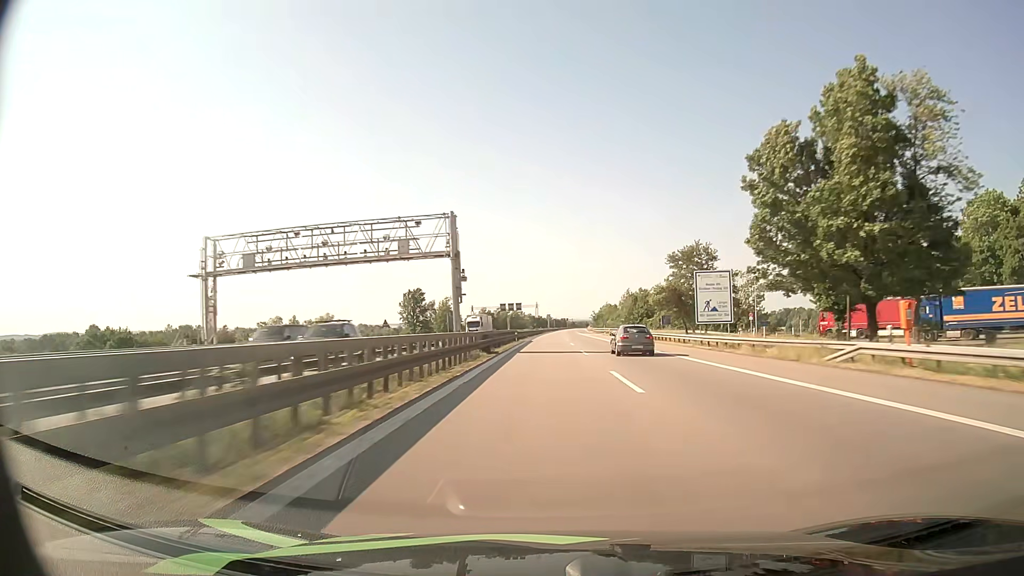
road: motorway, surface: asphalt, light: Day
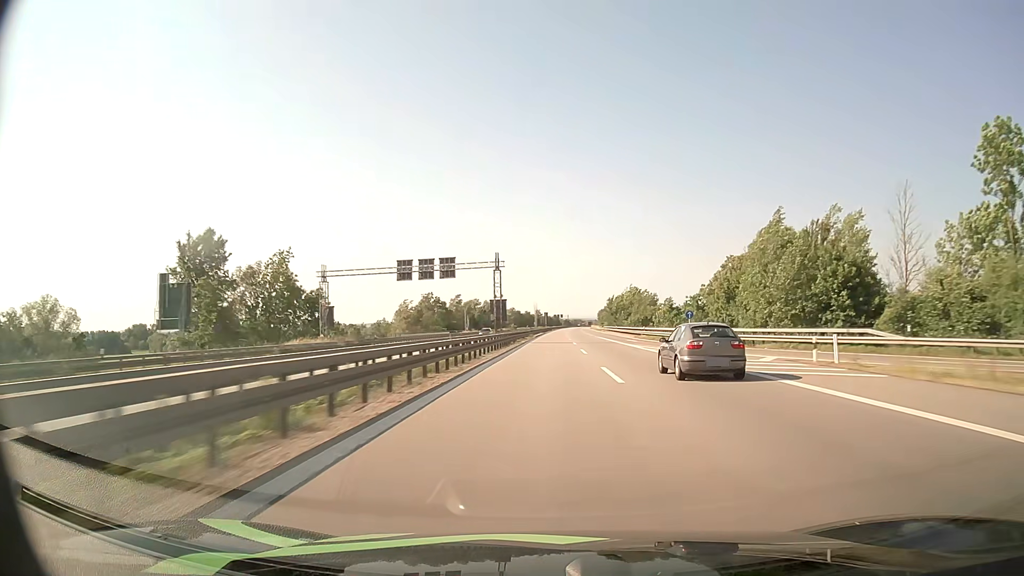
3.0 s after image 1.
(+0.8, +106.5) m; +1°
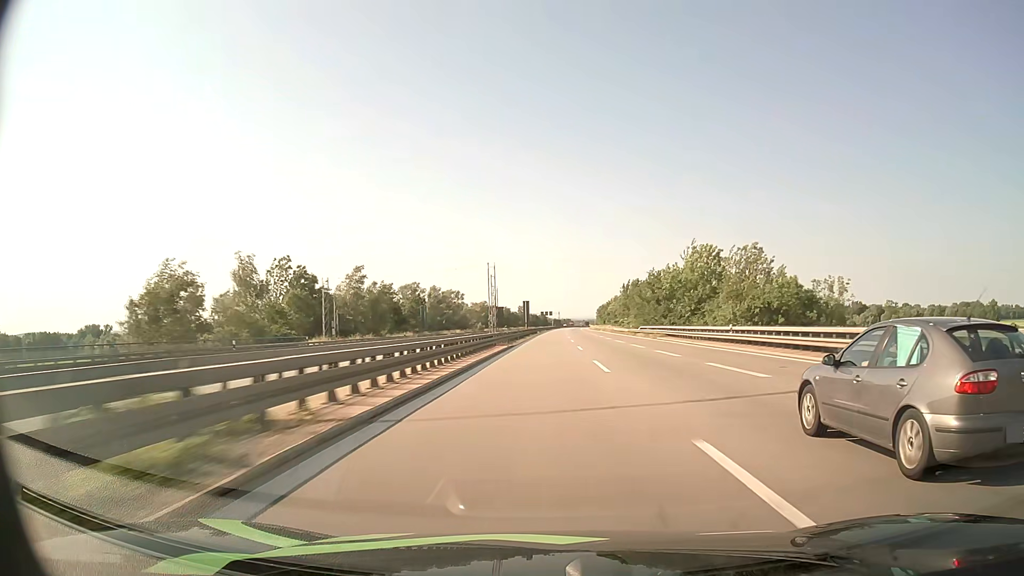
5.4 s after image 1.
(+0.8, +86.8) m; +1°
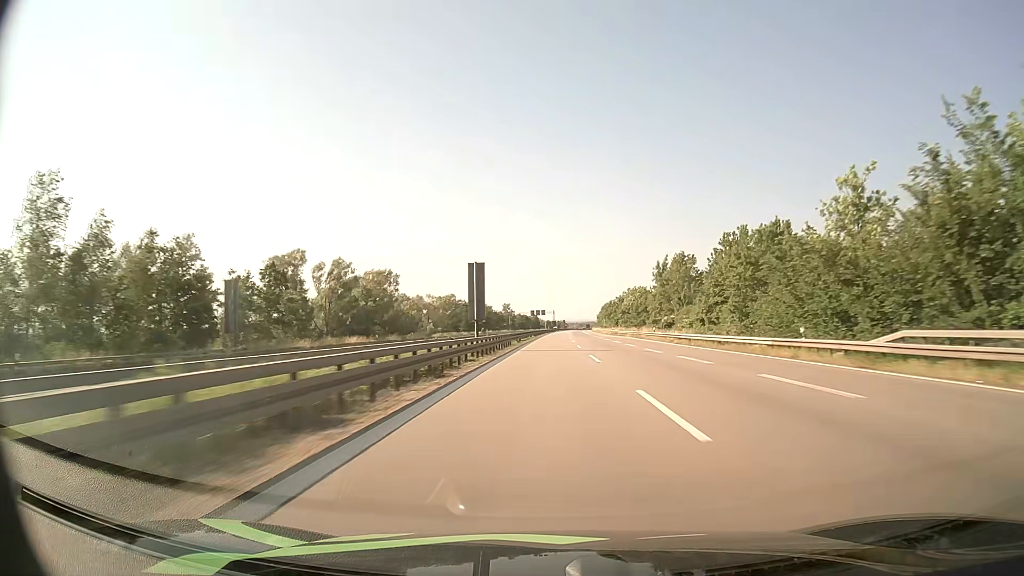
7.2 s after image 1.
(+0.4, +66.0) m; +1°
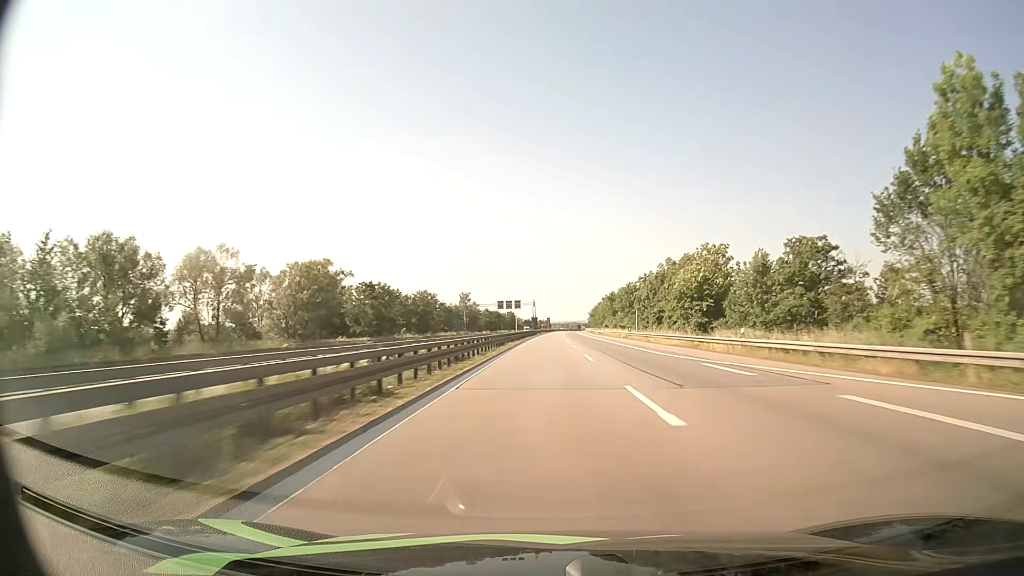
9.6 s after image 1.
(+1.0, +88.9) m; +1°
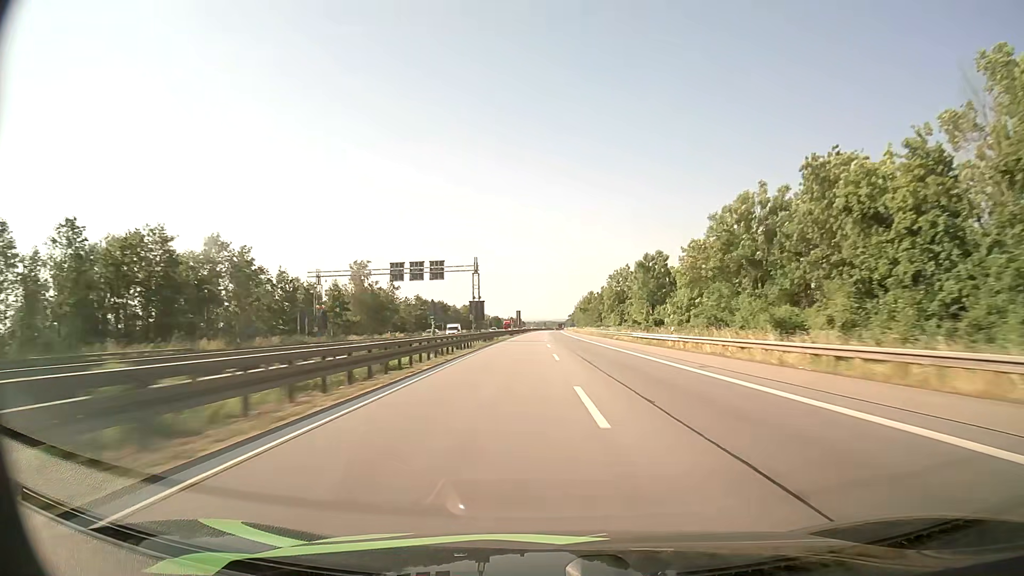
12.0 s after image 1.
(+1.3, +90.1) m; +2°
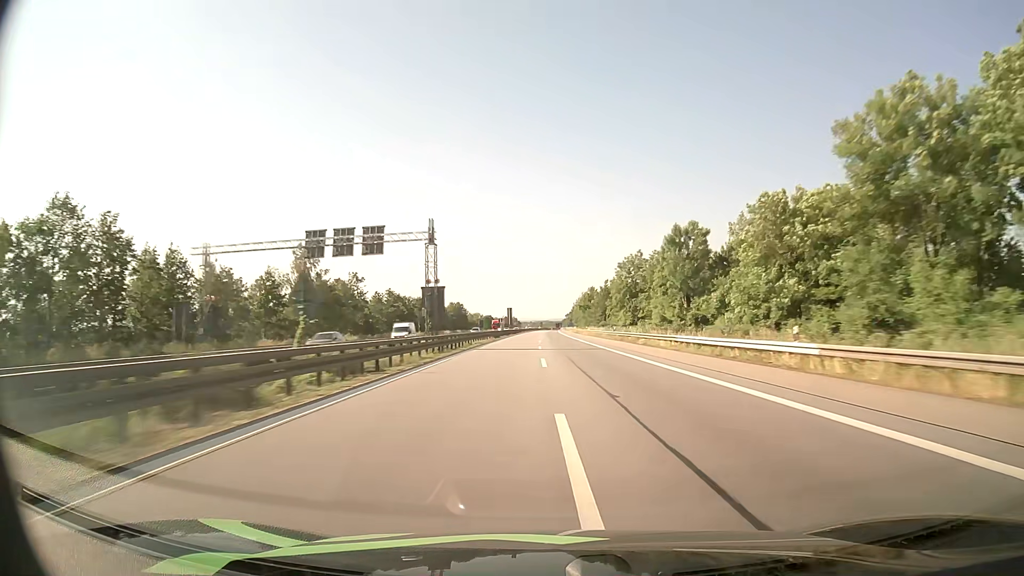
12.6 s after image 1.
(+0.1, +22.7) m; 0°
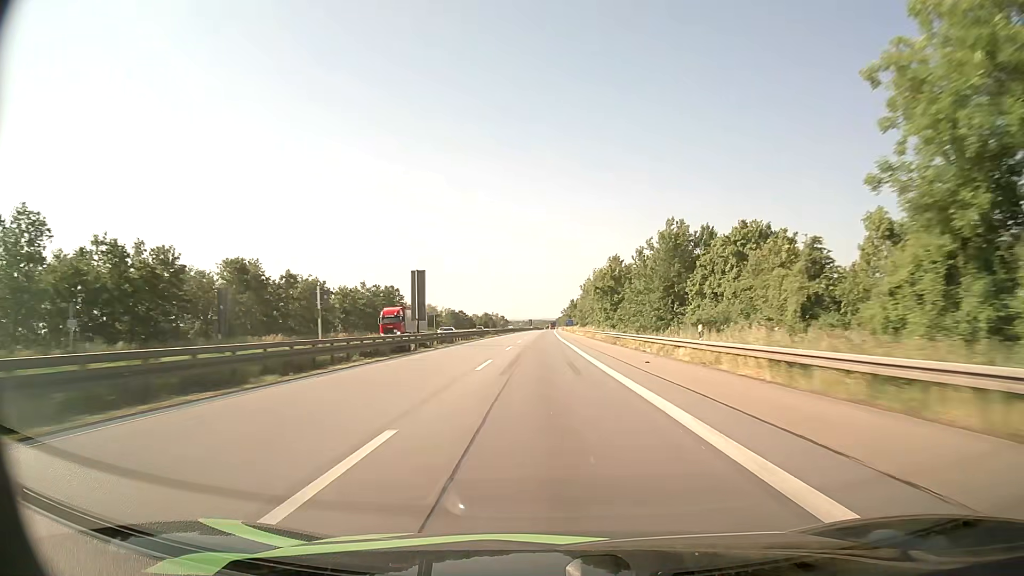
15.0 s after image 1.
(+0.5, +91.6) m; +1°
(0, +10) (0, +20) (0, +30) (0, +40) (0, +50) (0, +60) (0, +70) (0, +80) (-1, +90) (-1, +100) m
